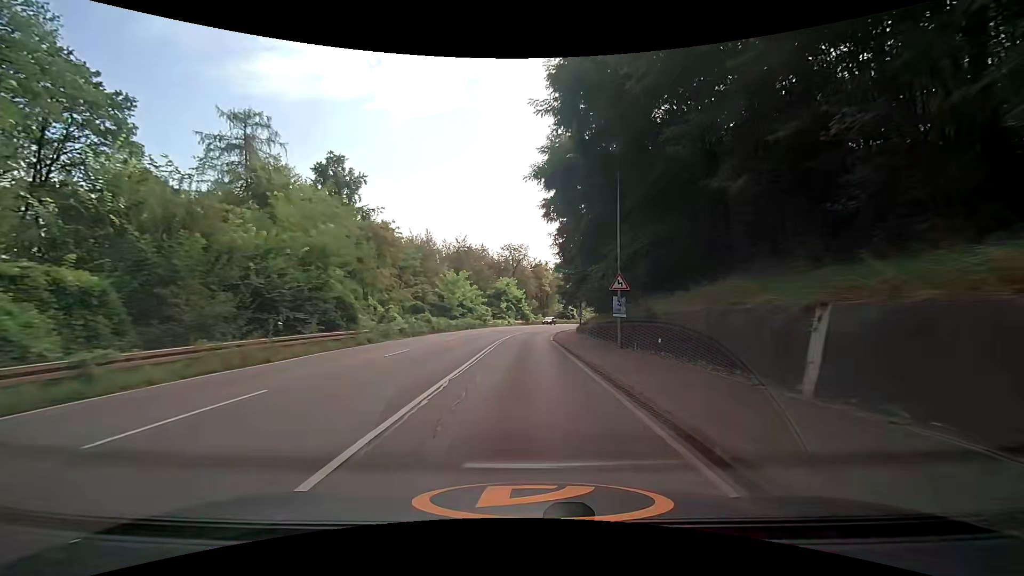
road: secondary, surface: asphalt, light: Day
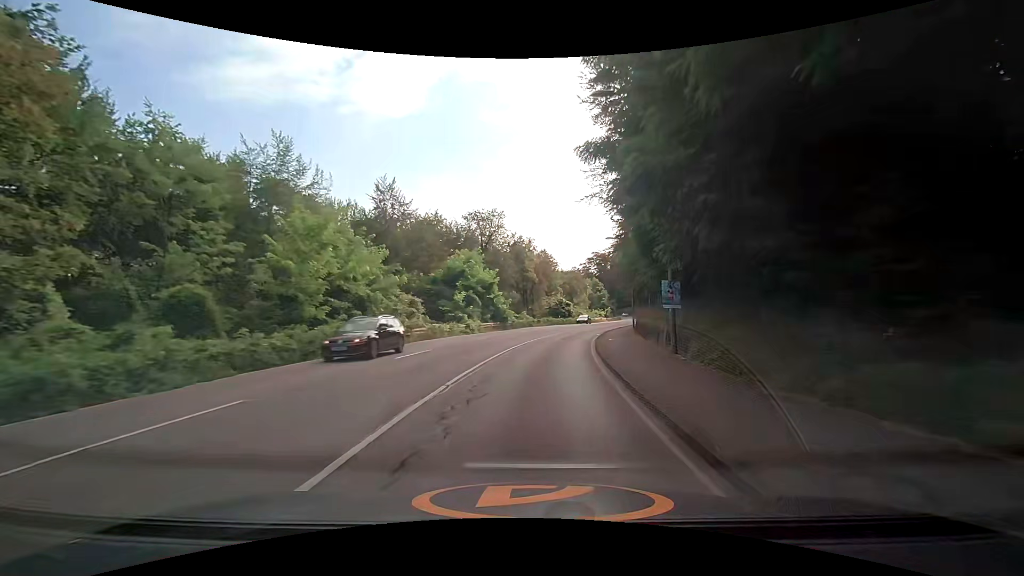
(+0.2, +36.5) m; +2°
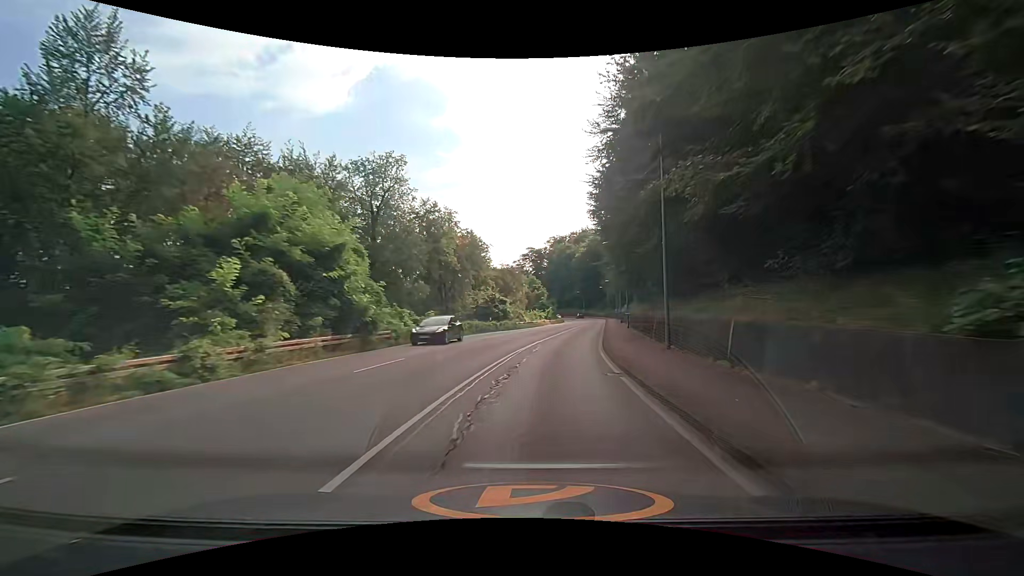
(+1.5, +27.2) m; +7°
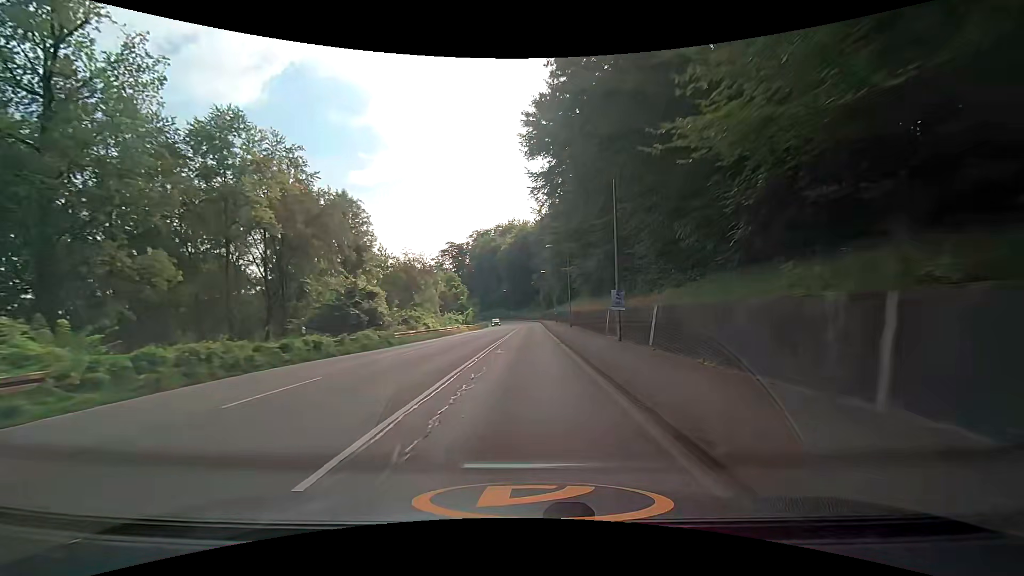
(+2.5, +27.2) m; +9°
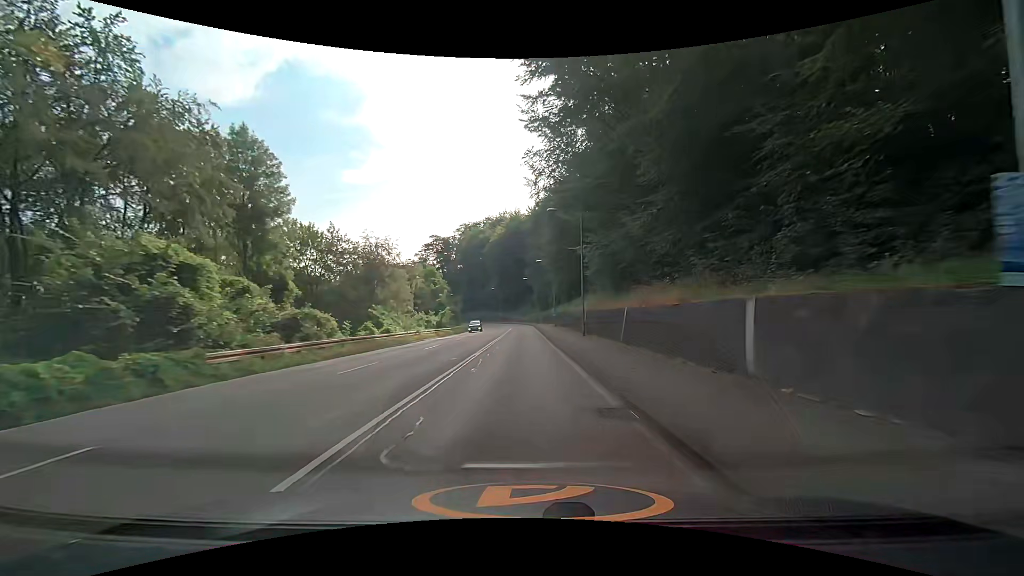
(0.0, +18.2) m; 0°
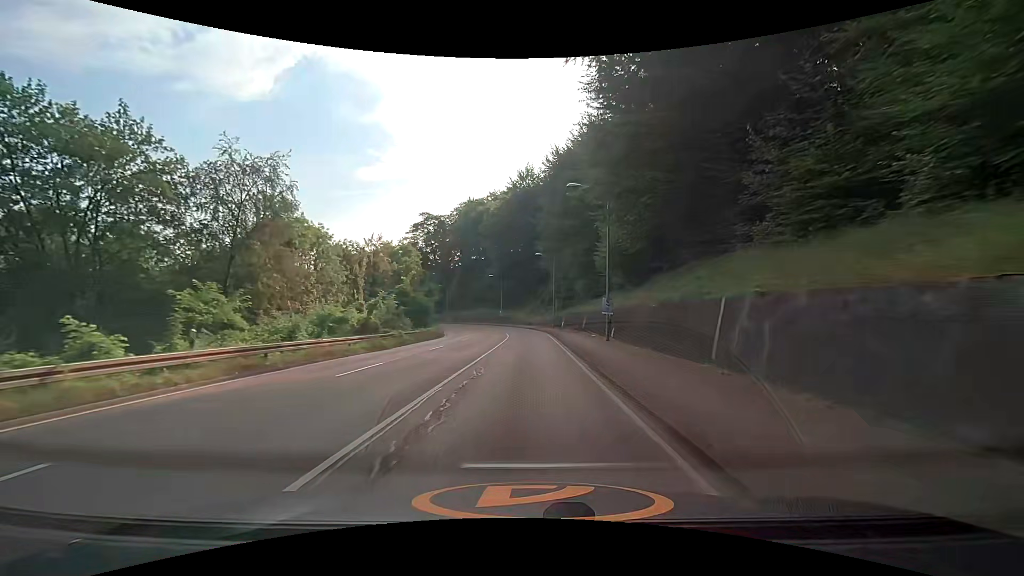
(0.0, +36.4) m; -1°
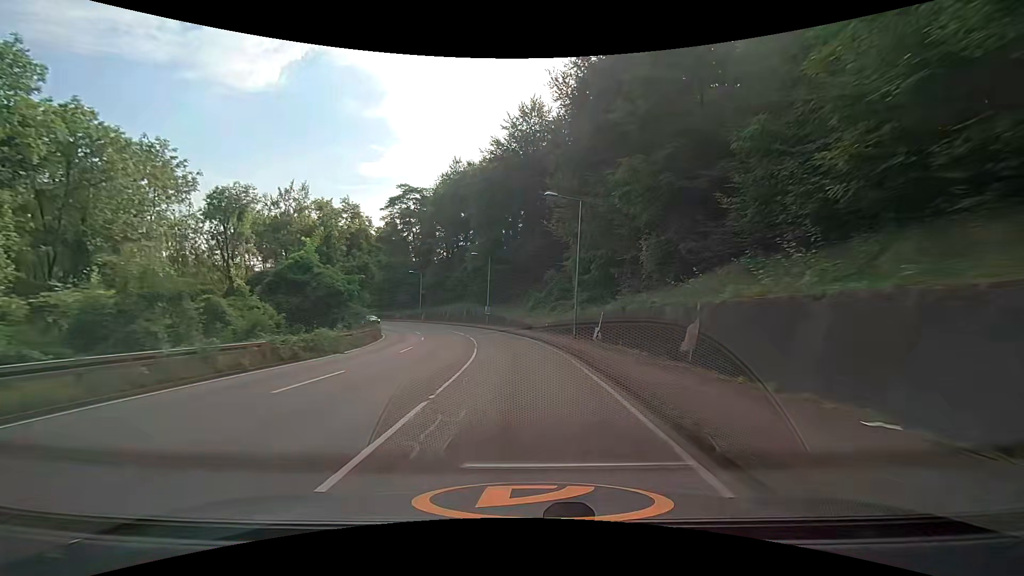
(+0.2, +27.3) m; 0°
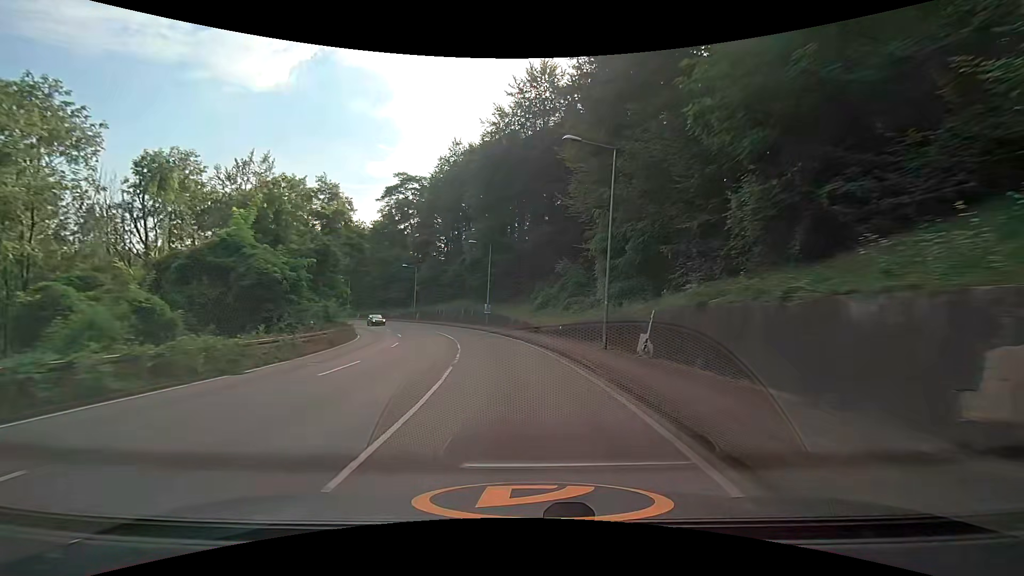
(0.0, +9.1) m; 0°
(0, +10) (-1, +20) (-2, +30) (-5, +40) (-8, +49) (-11, +58) (-16, +67) (-21, +76) (-27, +84) (-33, +92) m
